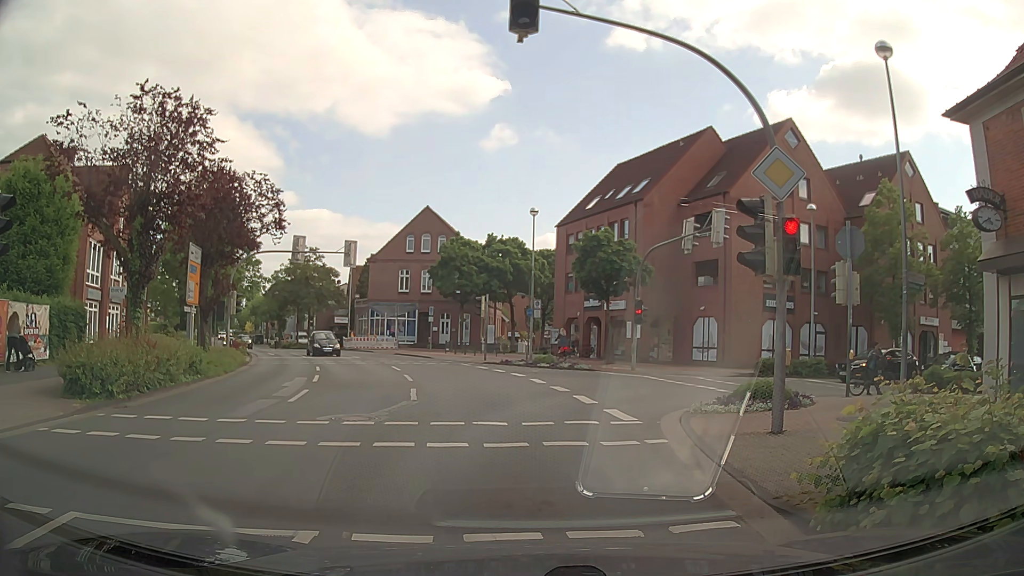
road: tertiary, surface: asphalt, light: Day
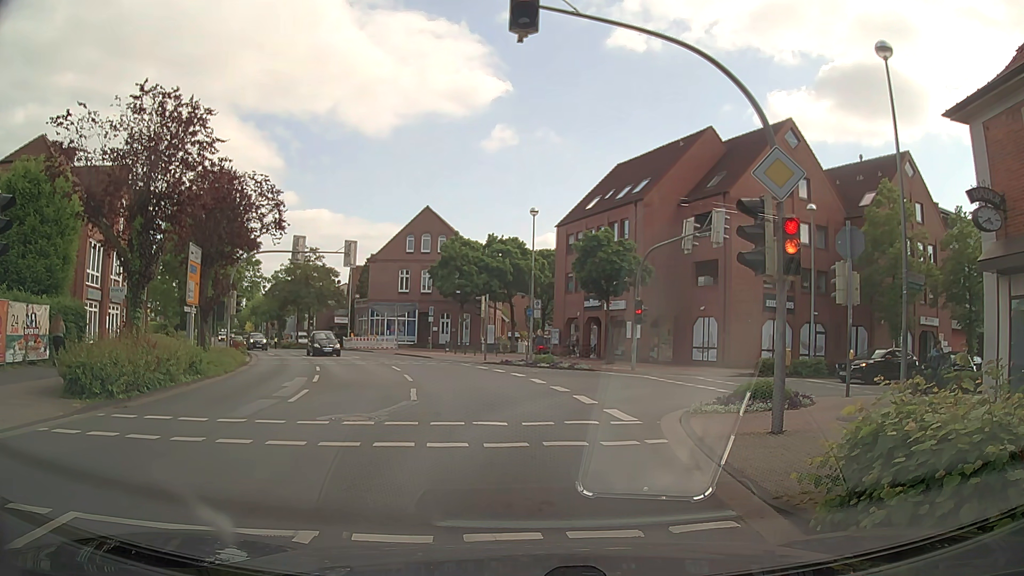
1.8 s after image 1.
(0.0, 0.0) m; 0°
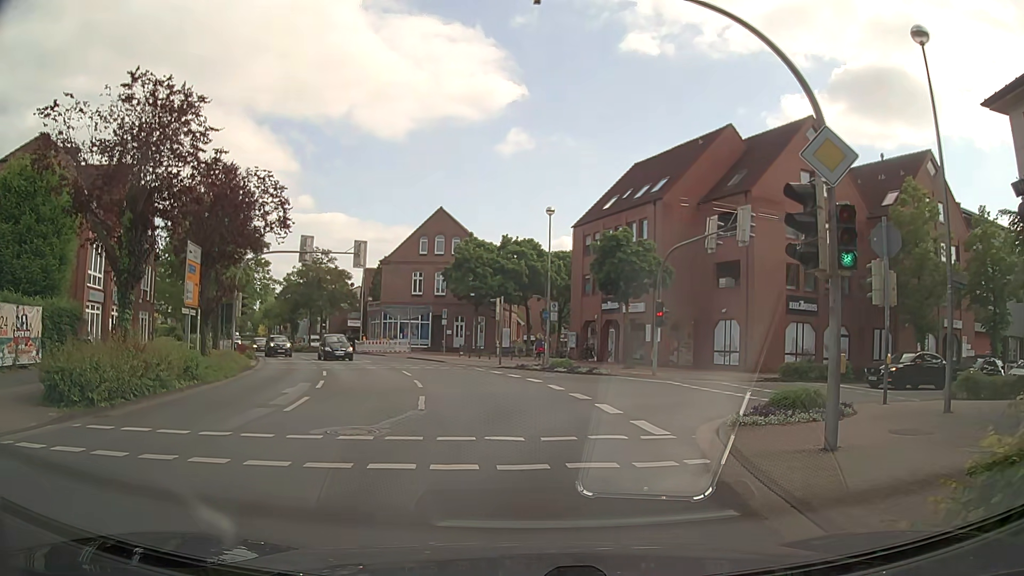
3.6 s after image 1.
(0.0, +1.3) m; -2°
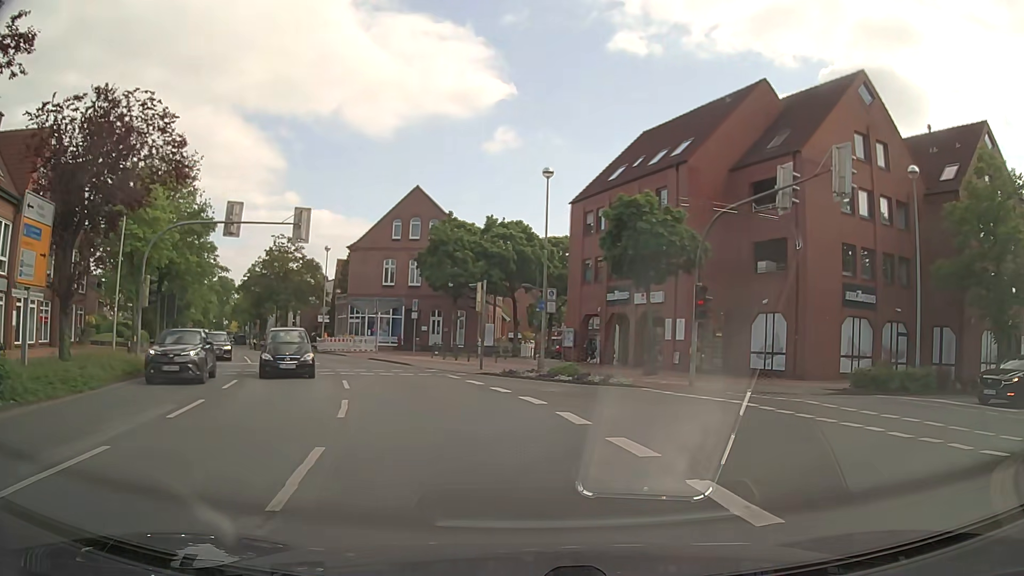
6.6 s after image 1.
(-0.2, +8.4) m; +3°
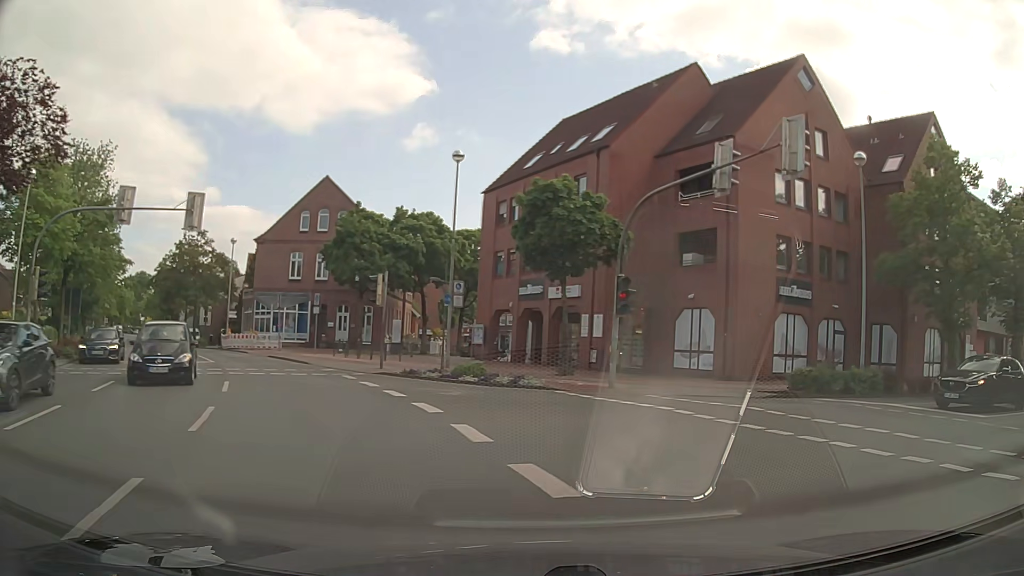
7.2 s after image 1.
(+0.1, +2.2) m; +6°
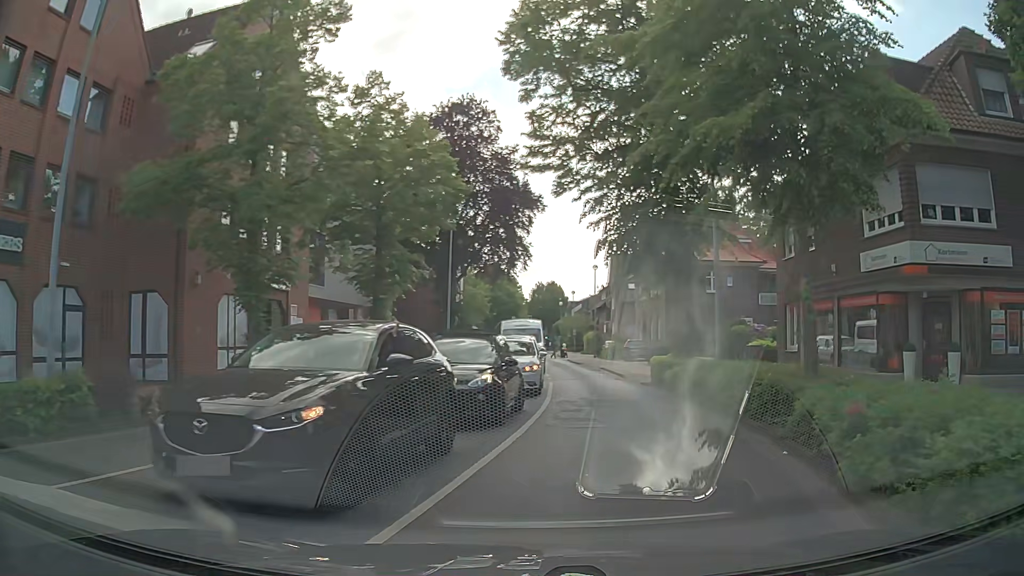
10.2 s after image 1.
(+6.9, +11.2) m; +57°
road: residential
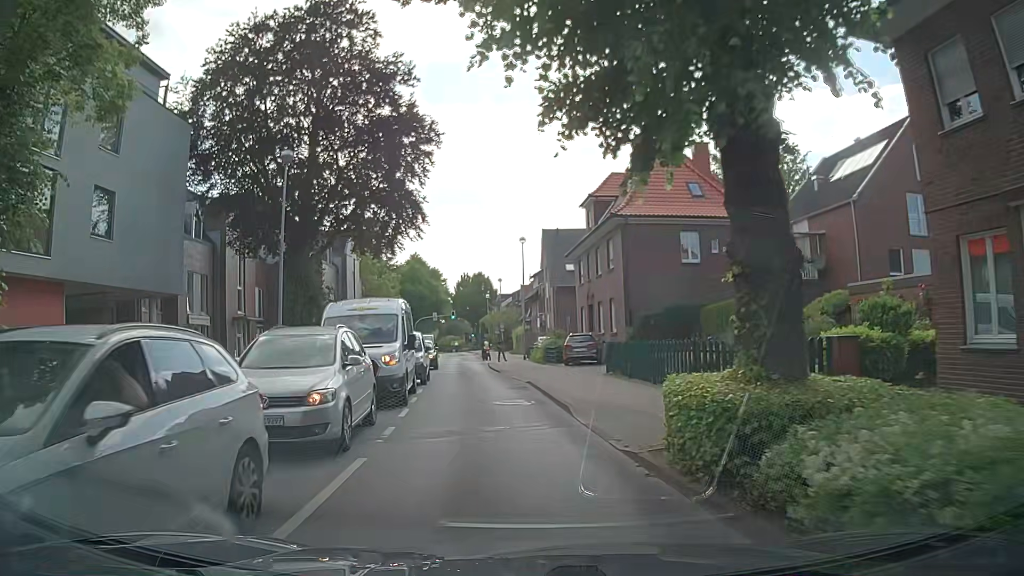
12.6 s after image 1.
(+2.0, +15.5) m; +7°
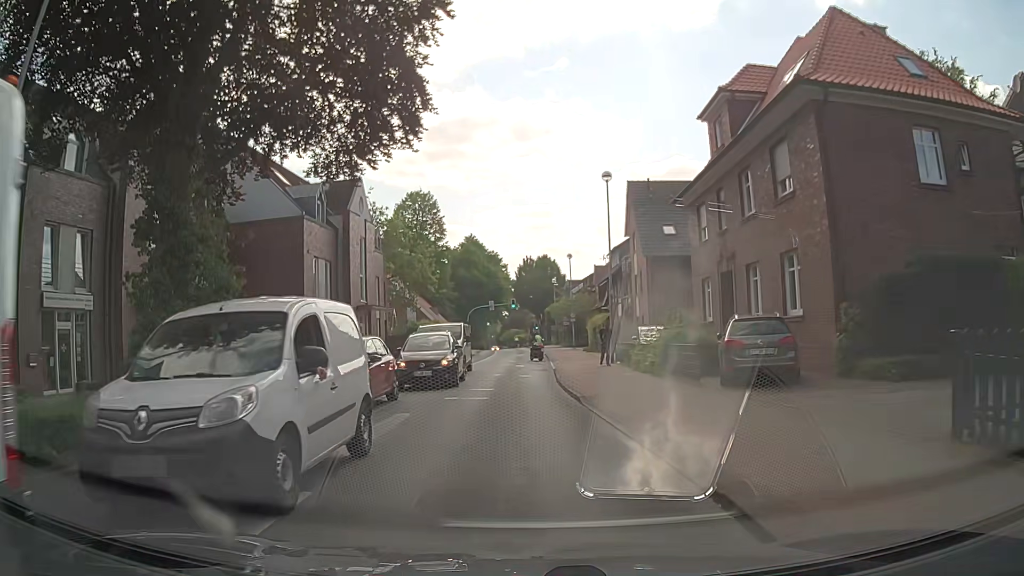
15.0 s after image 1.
(-1.2, +17.2) m; -8°
(0, +10) (0, +20) (0, +30) (+1, +40) (+1, +50) (+1, +60) (+1, +70) (0, +80) (0, +90) (0, +100) m
